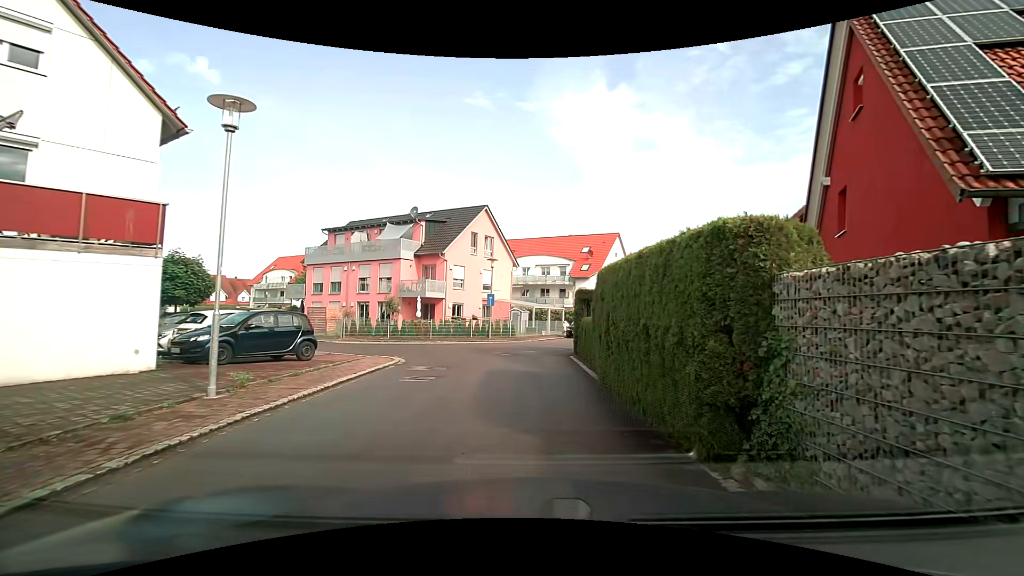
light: Day
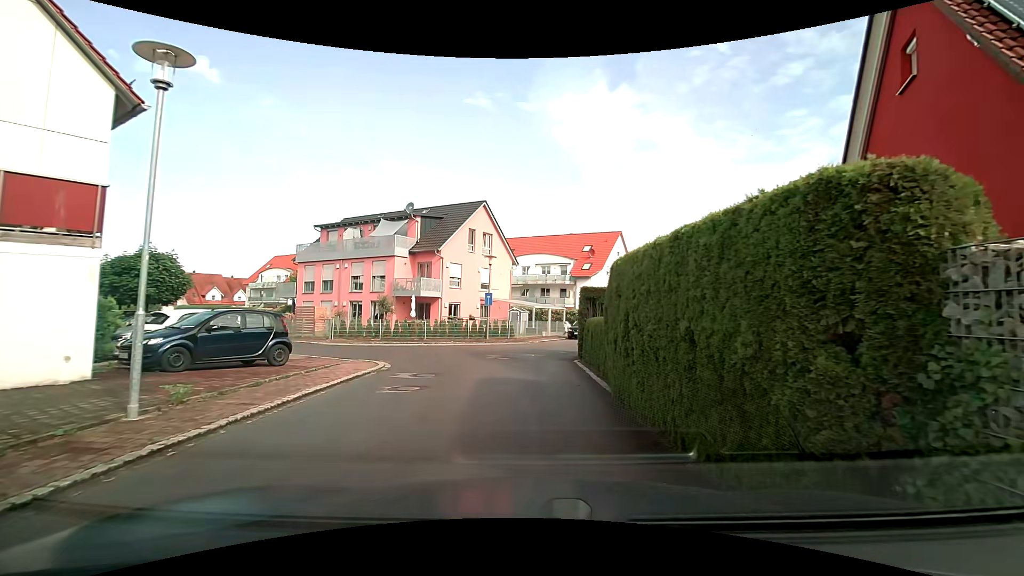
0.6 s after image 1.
(0.0, +1.6) m; 0°
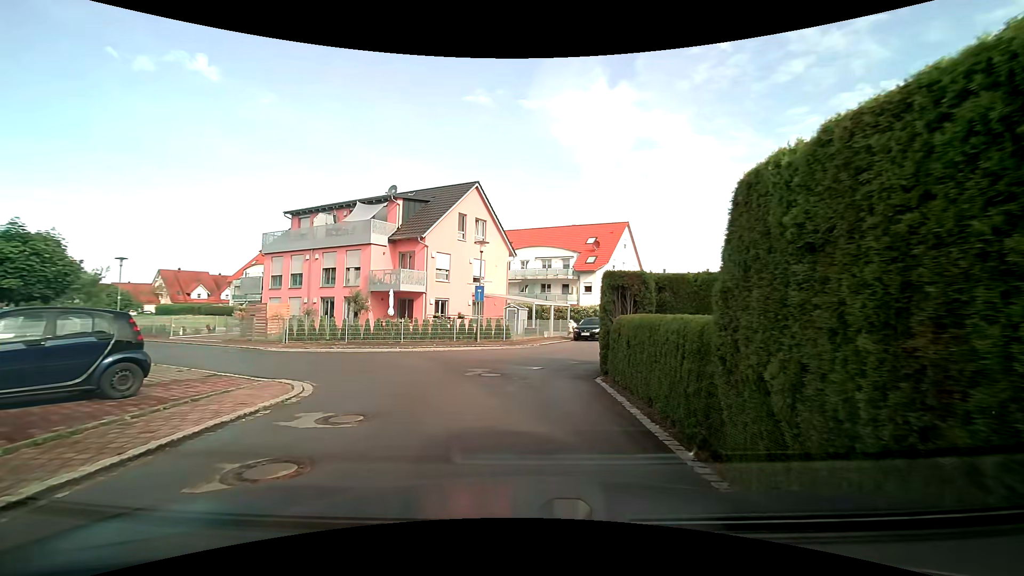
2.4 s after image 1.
(0.0, +5.1) m; 0°
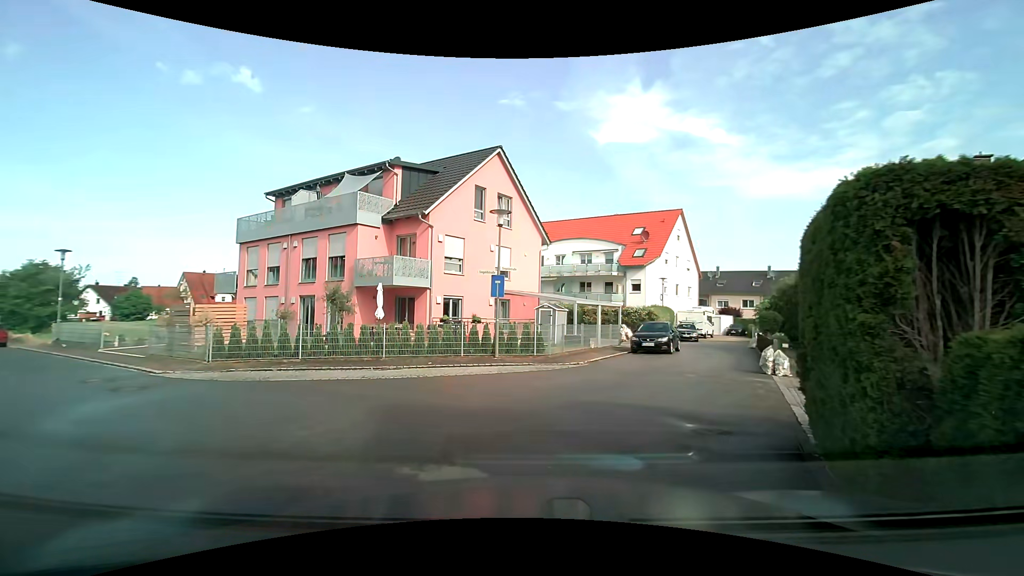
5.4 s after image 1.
(-0.2, +7.9) m; -4°
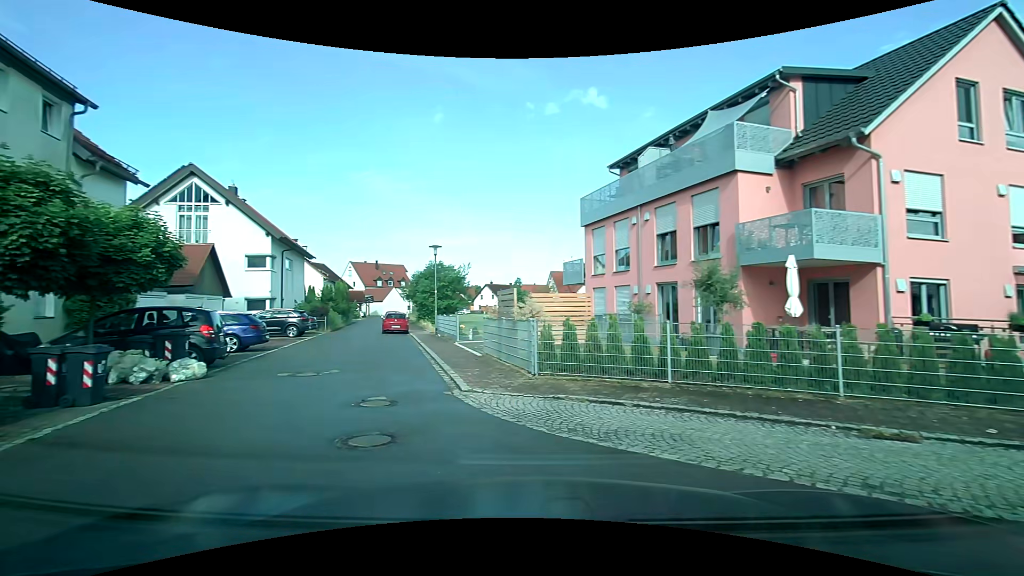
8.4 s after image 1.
(-2.0, +7.4) m; -38°
